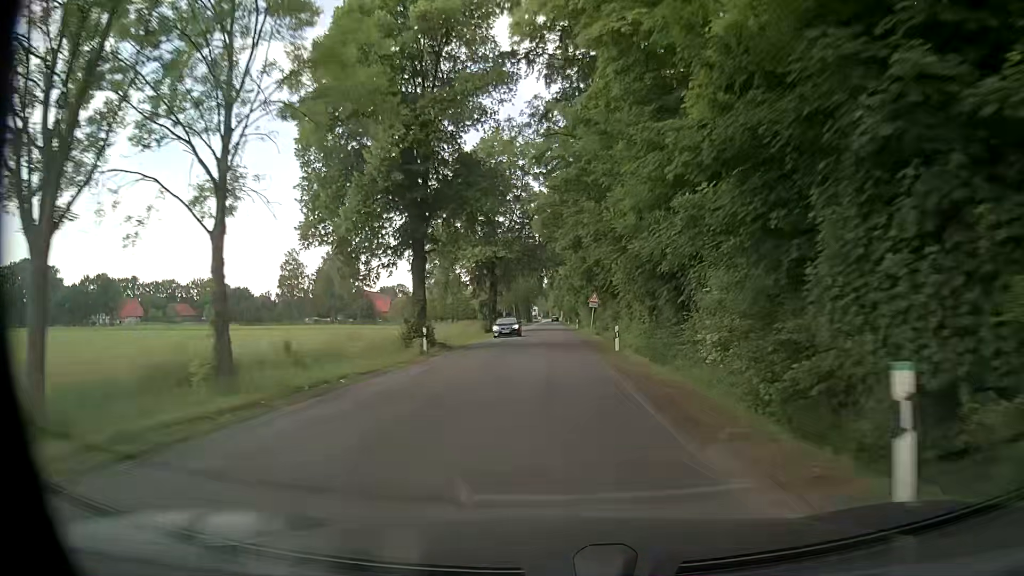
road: secondary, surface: asphalt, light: Day
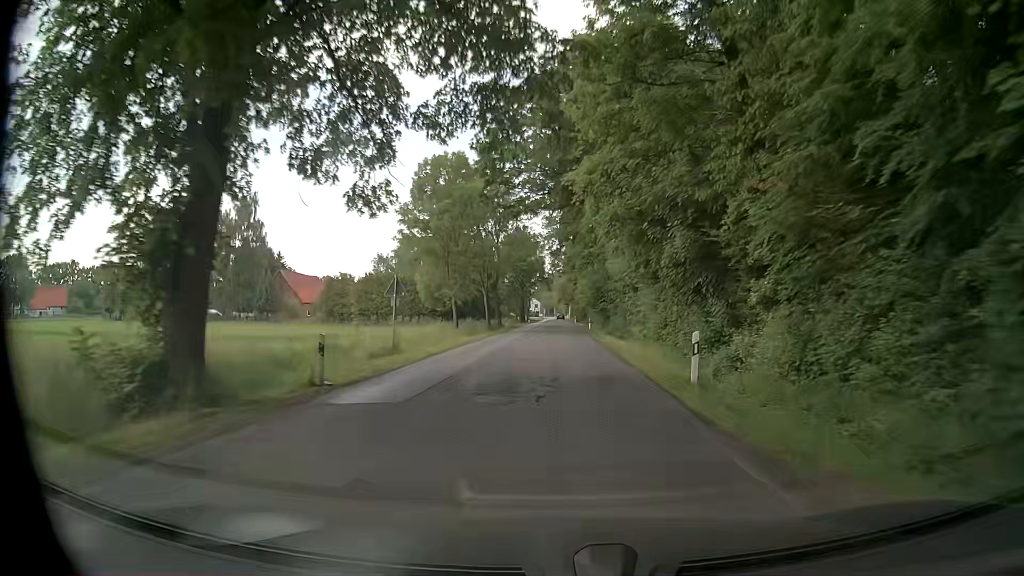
(-0.3, +59.2) m; -1°
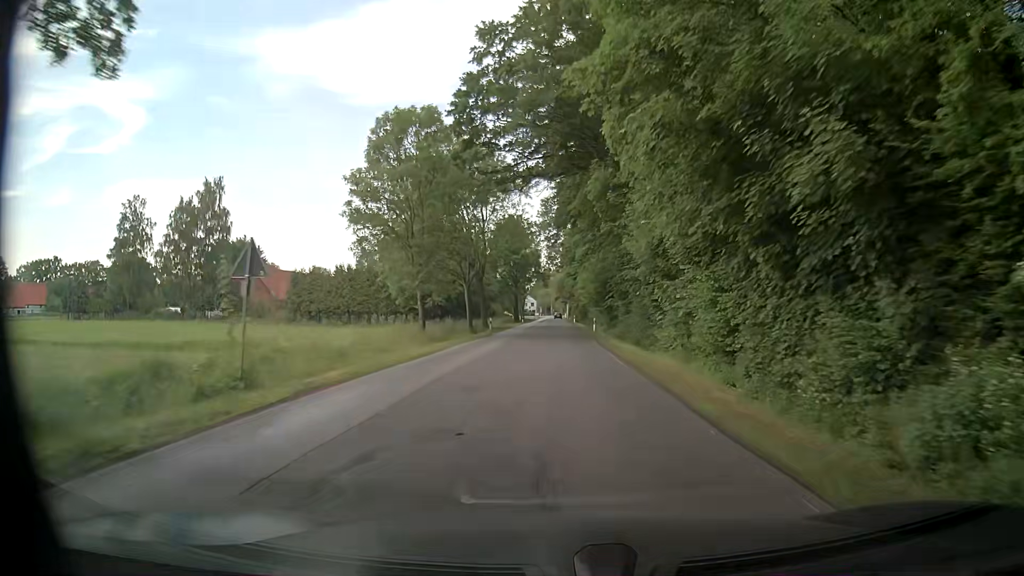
(+0.1, +12.0) m; +1°
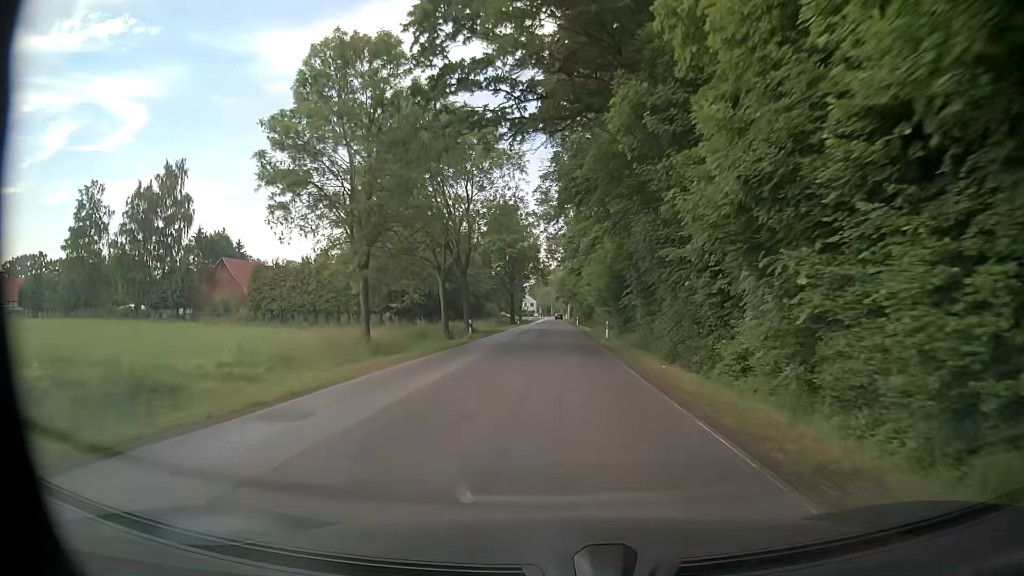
(-0.1, +12.0) m; 0°
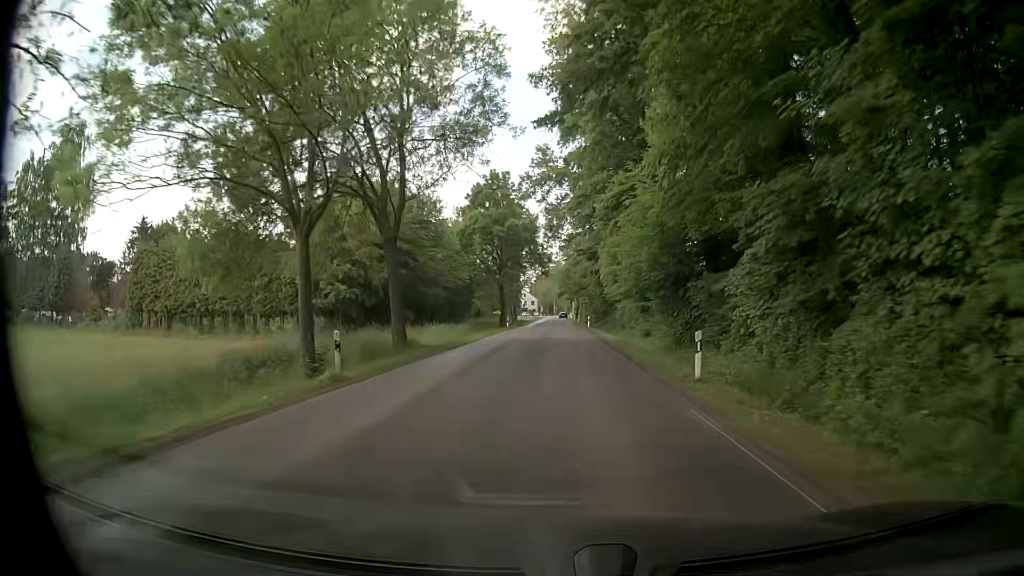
(-0.1, +23.5) m; 0°
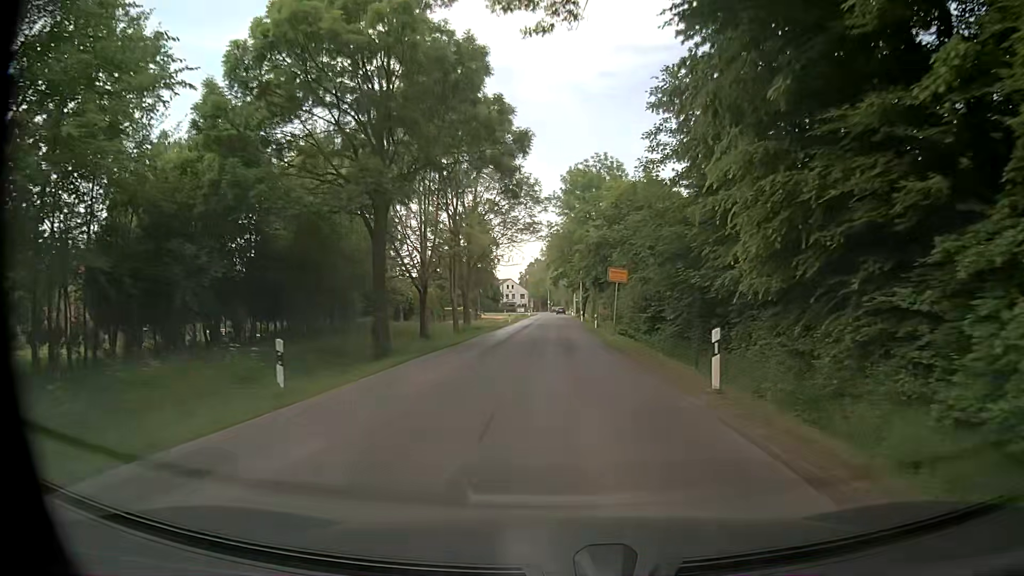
(-0.3, +51.5) m; 0°
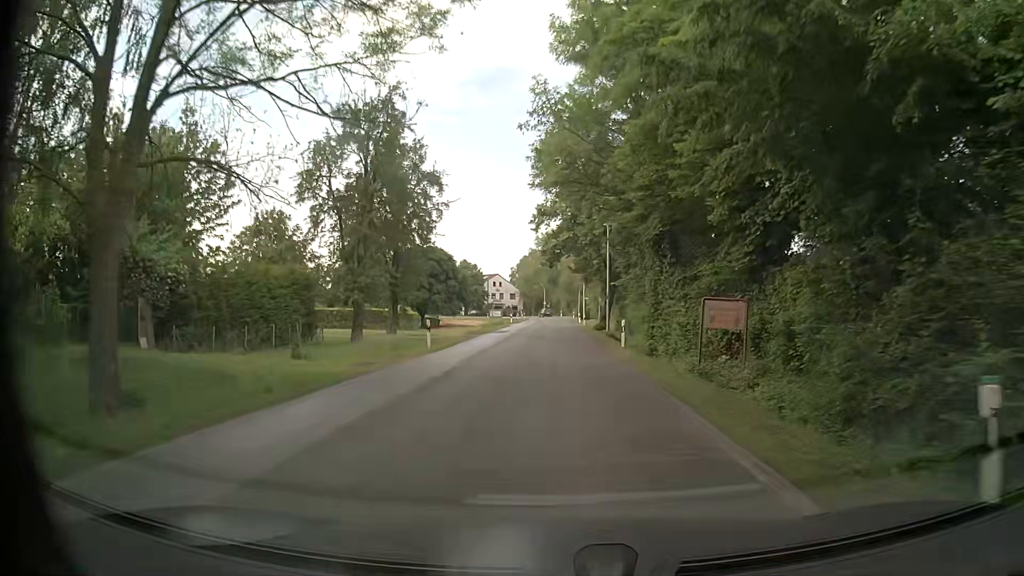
(+0.2, +42.3) m; 0°
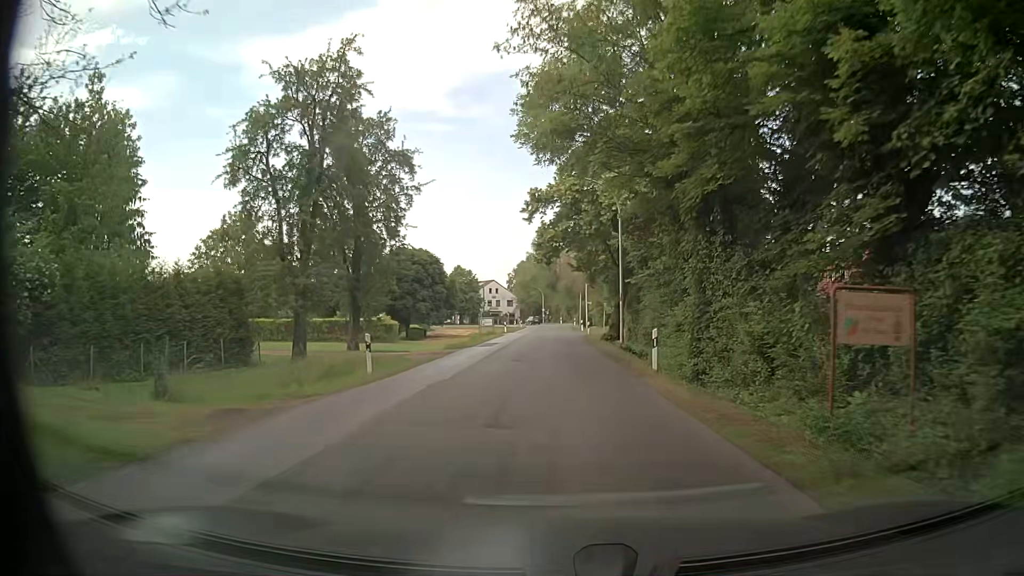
(+0.1, +8.3) m; 0°
(0, +10) (0, +20) (0, +30) (0, +40) (0, +50) (0, +60) (0, +70) (0, +80) (0, +90) (0, +100) m
